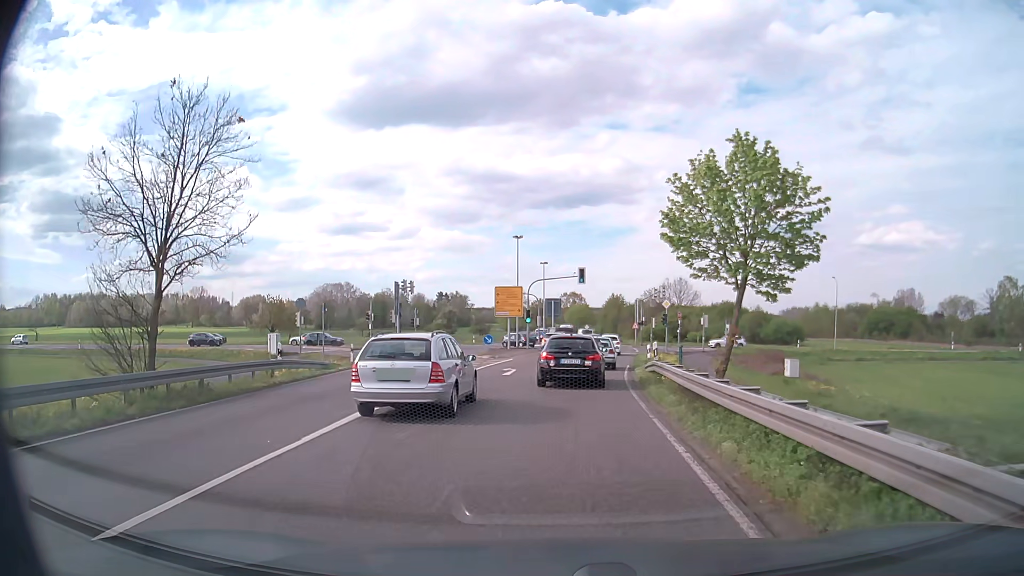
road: primary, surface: asphalt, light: Day
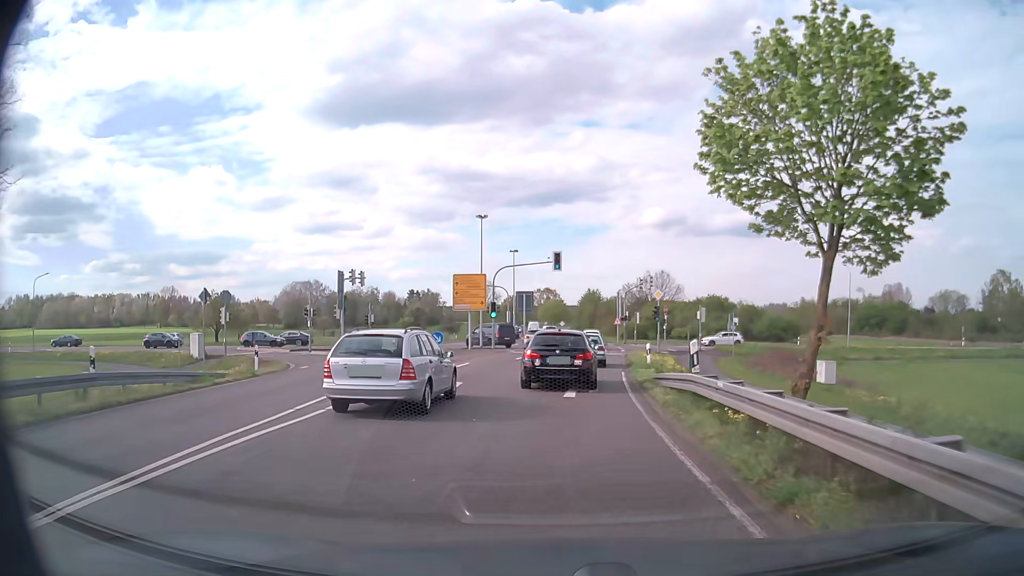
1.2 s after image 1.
(+0.2, +9.6) m; +2°
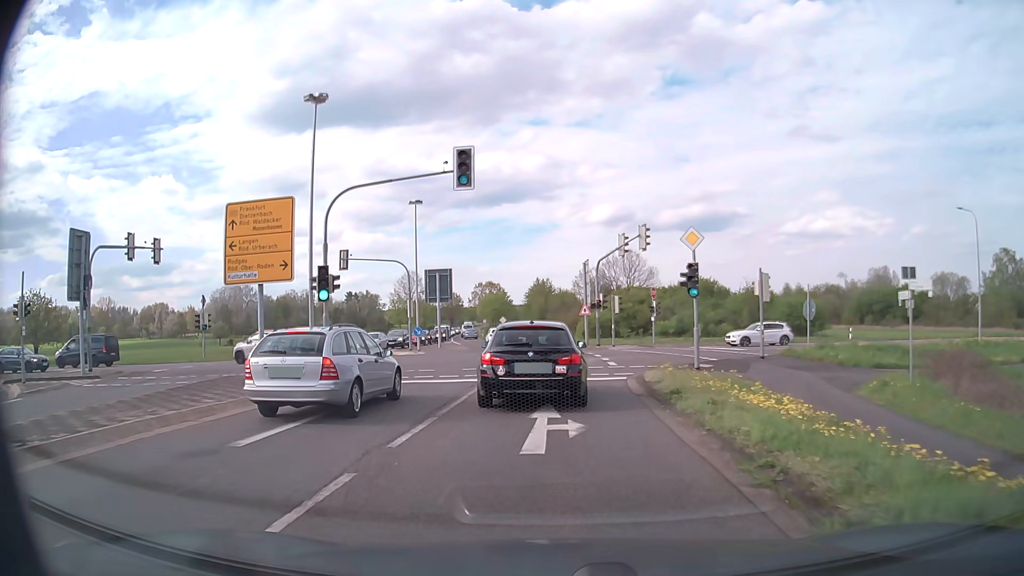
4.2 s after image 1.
(+1.3, +27.0) m; +4°
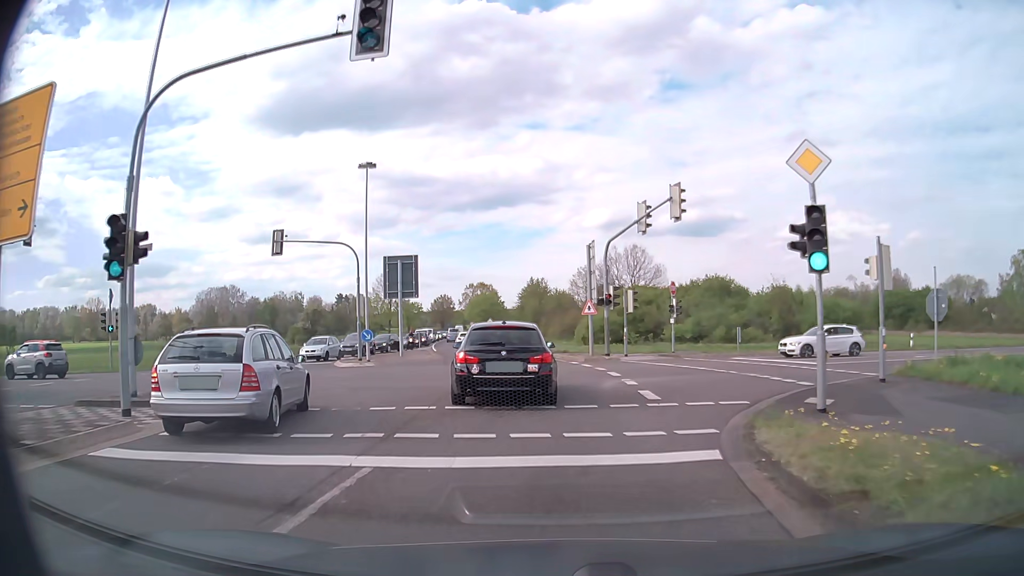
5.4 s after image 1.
(+0.1, +10.8) m; +1°
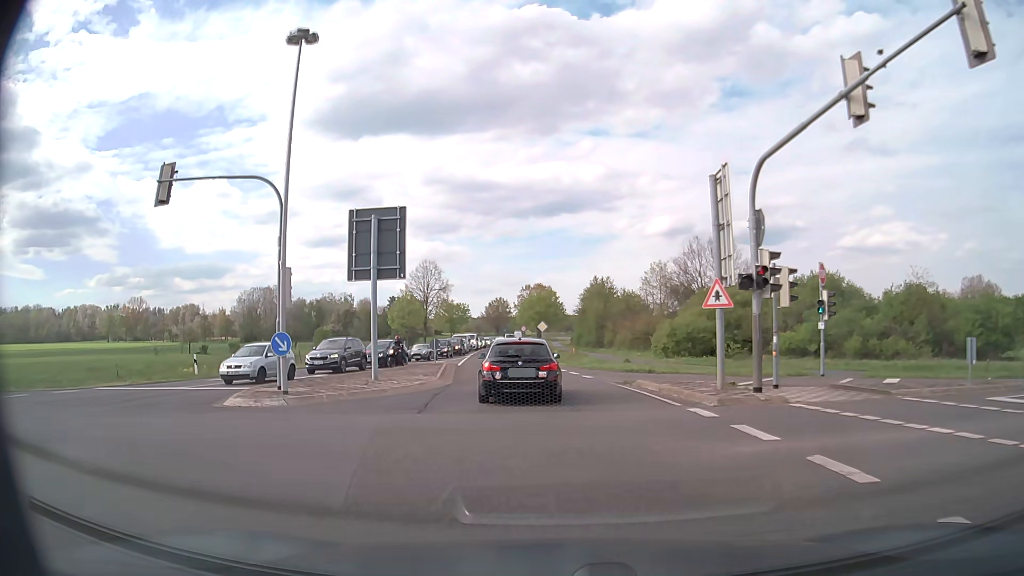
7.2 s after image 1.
(-0.7, +16.3) m; -6°
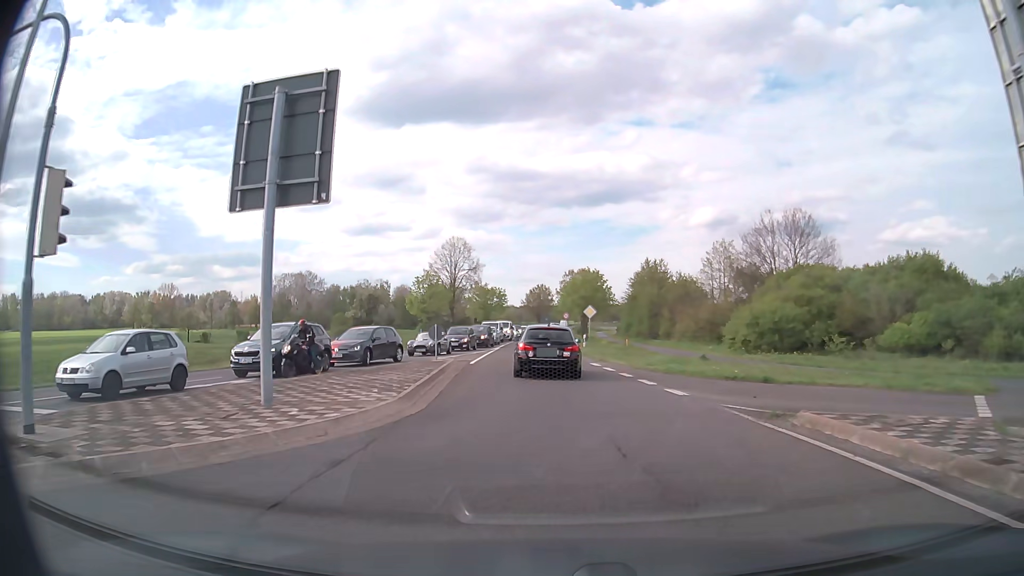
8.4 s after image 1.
(-0.3, +11.4) m; -4°
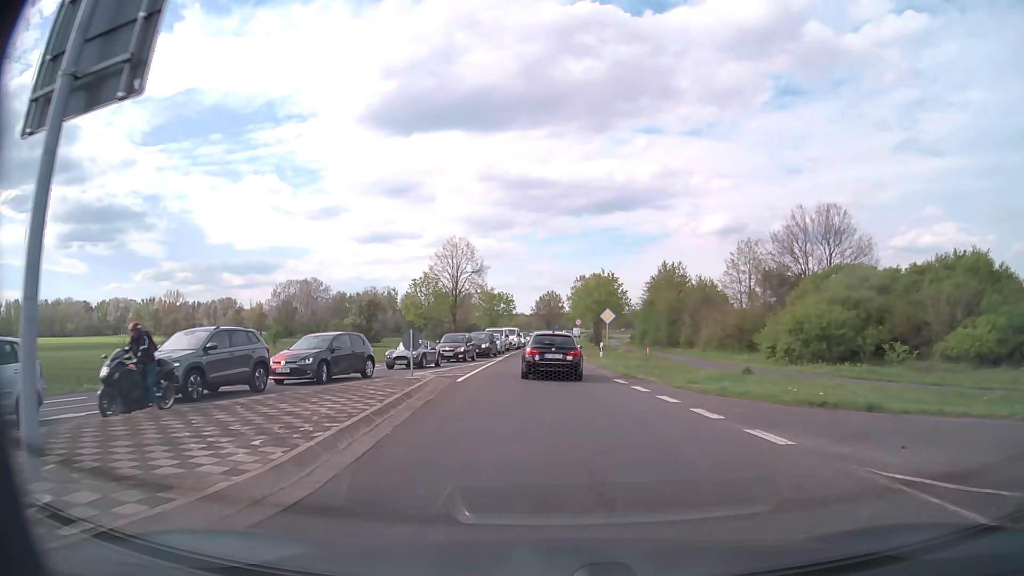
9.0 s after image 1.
(0.0, +6.1) m; -1°
(0, +10) (0, +20) (0, +30) (0, +40) (-1, +50) (0, +60) (0, +70) (0, +80) (+1, +90) (+1, +100) m
